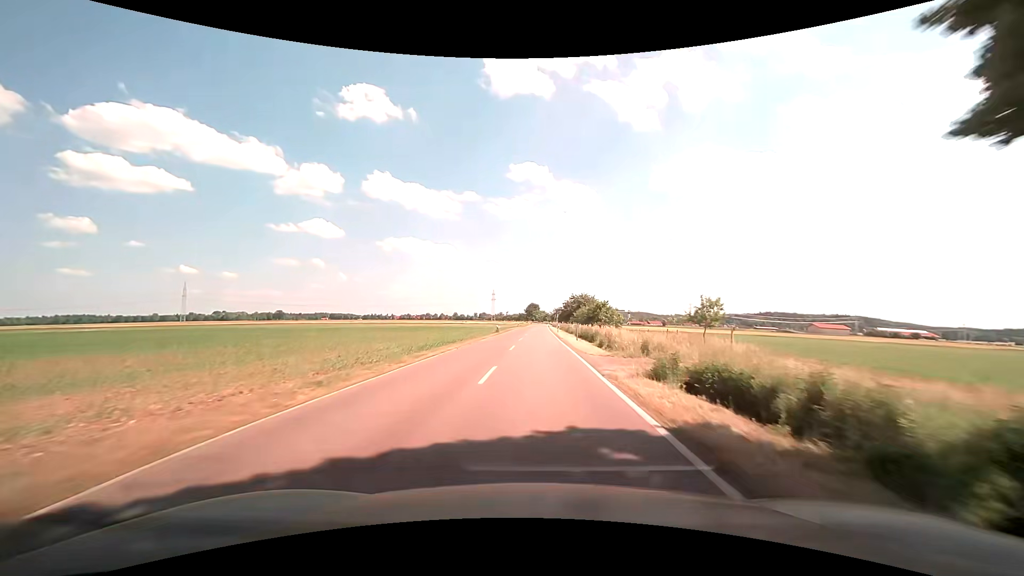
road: tertiary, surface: asphalt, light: Day
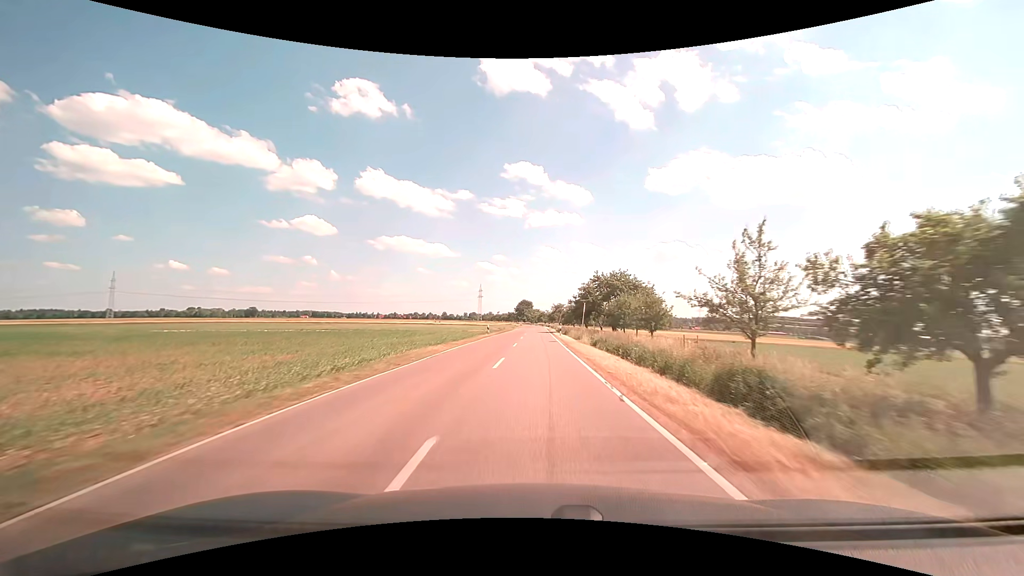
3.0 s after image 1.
(+0.2, +58.2) m; +1°
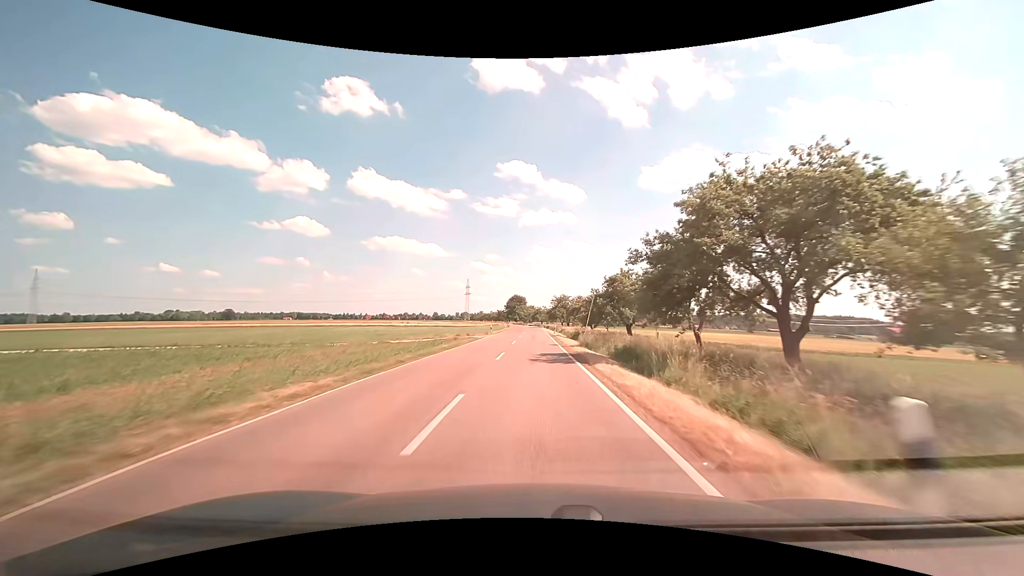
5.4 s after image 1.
(+0.3, +45.9) m; +1°
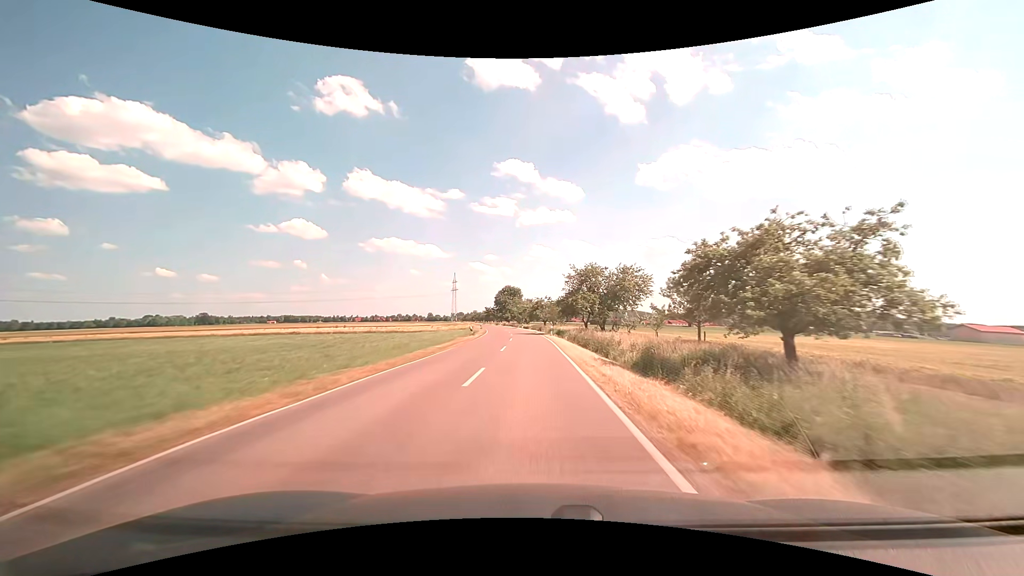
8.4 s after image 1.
(+0.2, +56.7) m; 0°
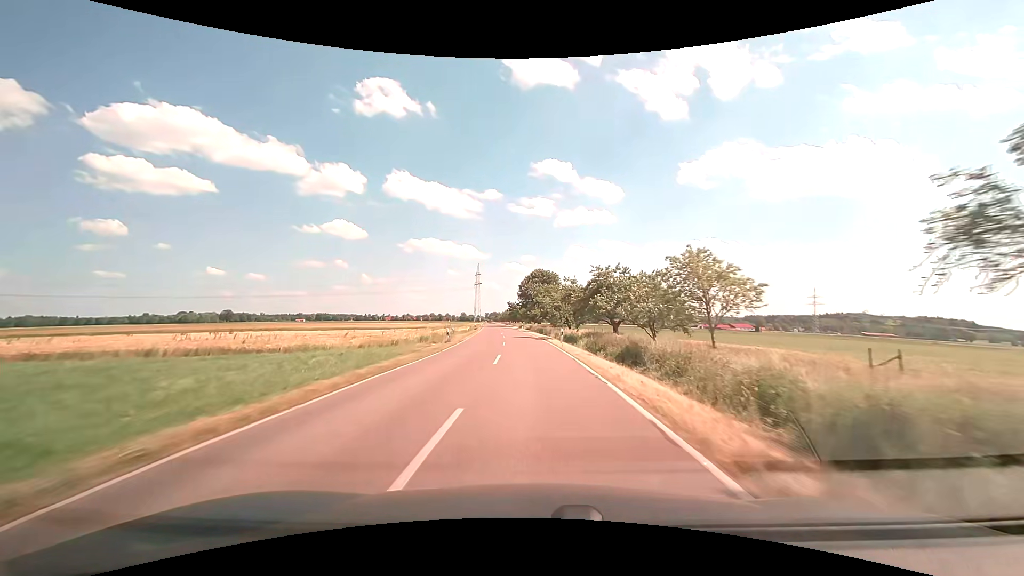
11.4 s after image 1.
(-1.4, +56.0) m; -4°
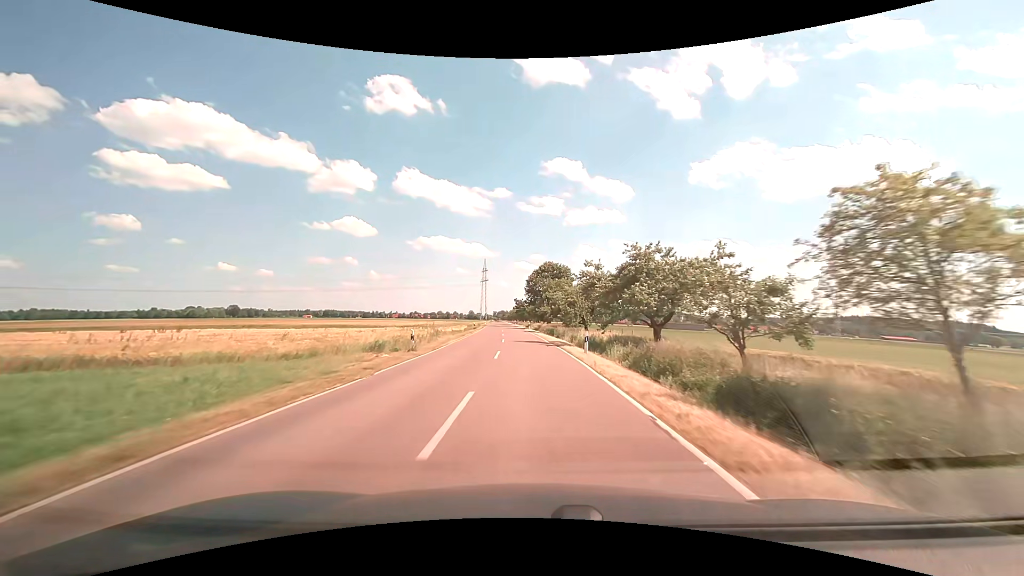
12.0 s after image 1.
(-0.1, +11.1) m; -1°
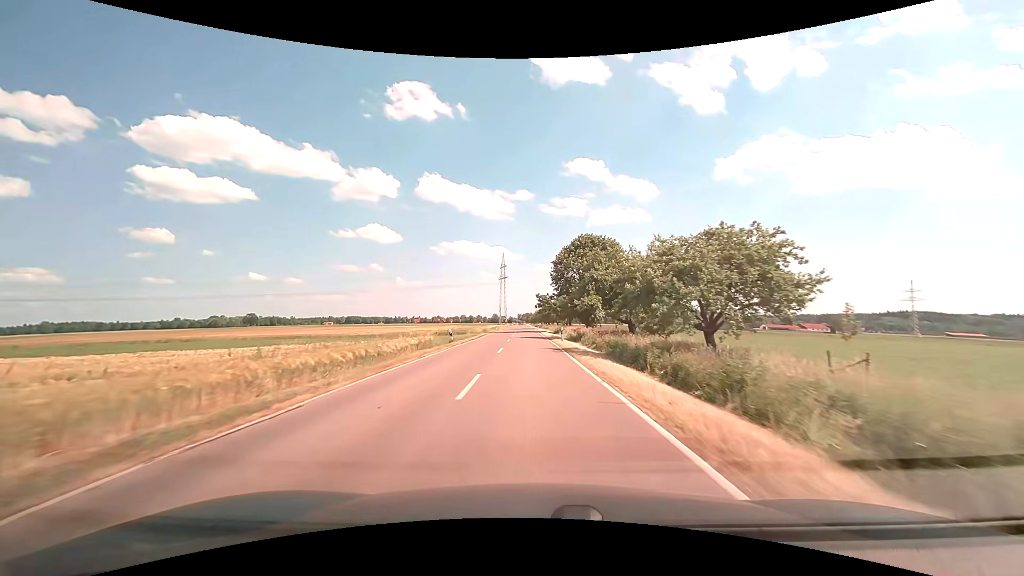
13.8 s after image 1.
(-0.8, +33.3) m; -3°
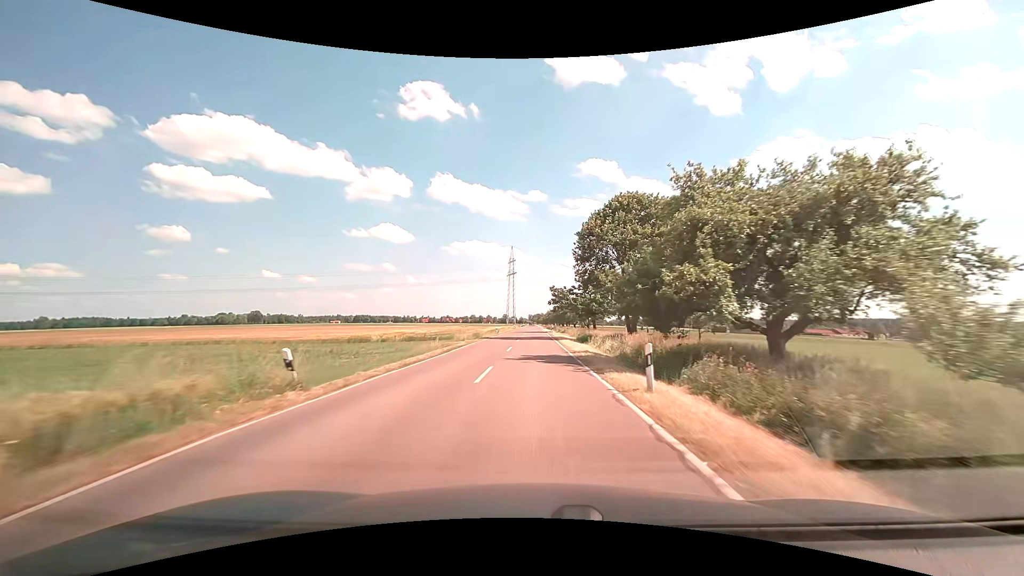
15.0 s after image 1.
(-0.3, +22.4) m; -1°
(0, +10) (0, +20) (0, +30) (0, +40) (0, +50) (0, +60) (0, +70) (0, +80) (0, +90) (0, +100) m
